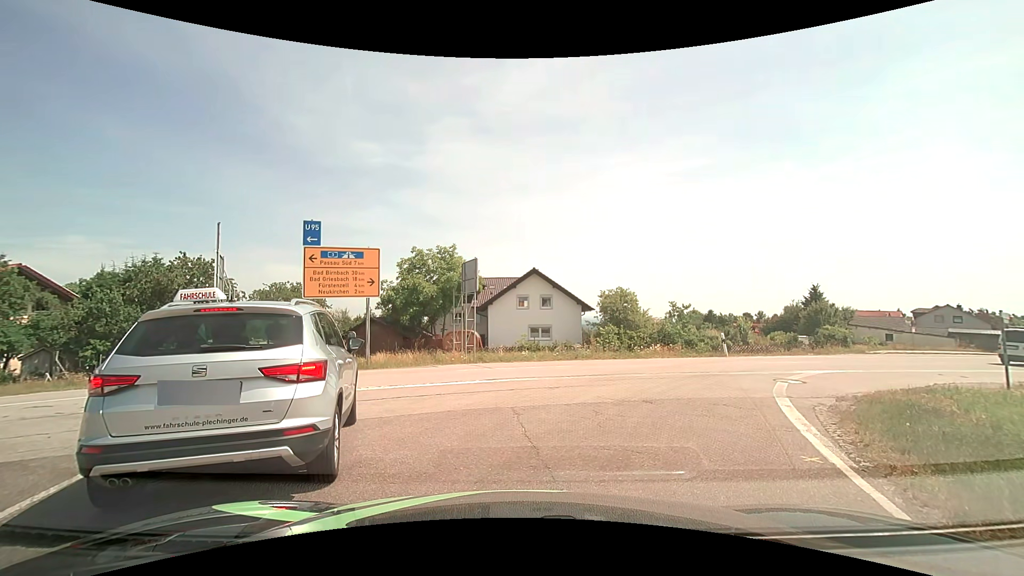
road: tertiary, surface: asphalt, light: Day
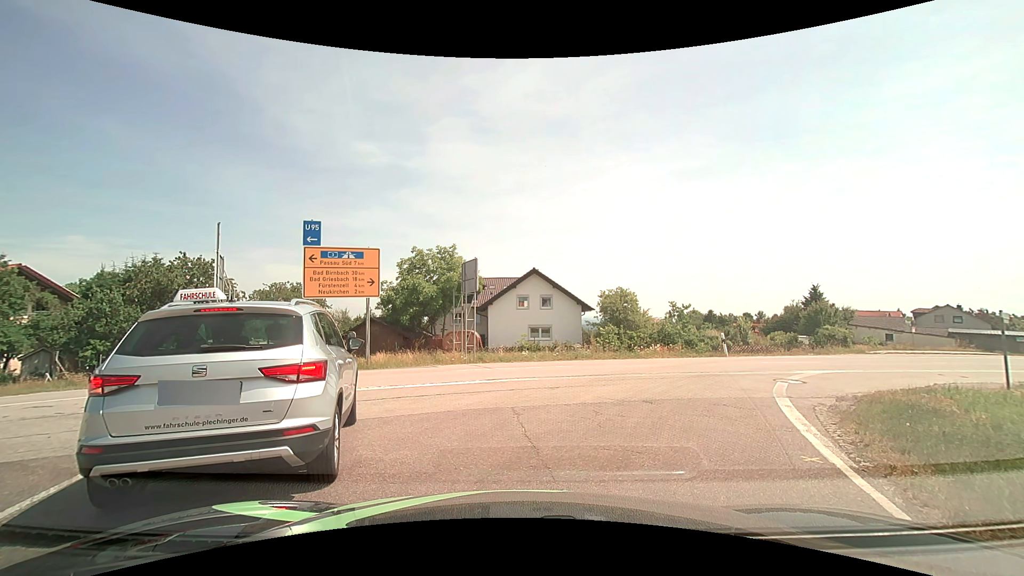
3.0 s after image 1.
(0.0, 0.0) m; 0°
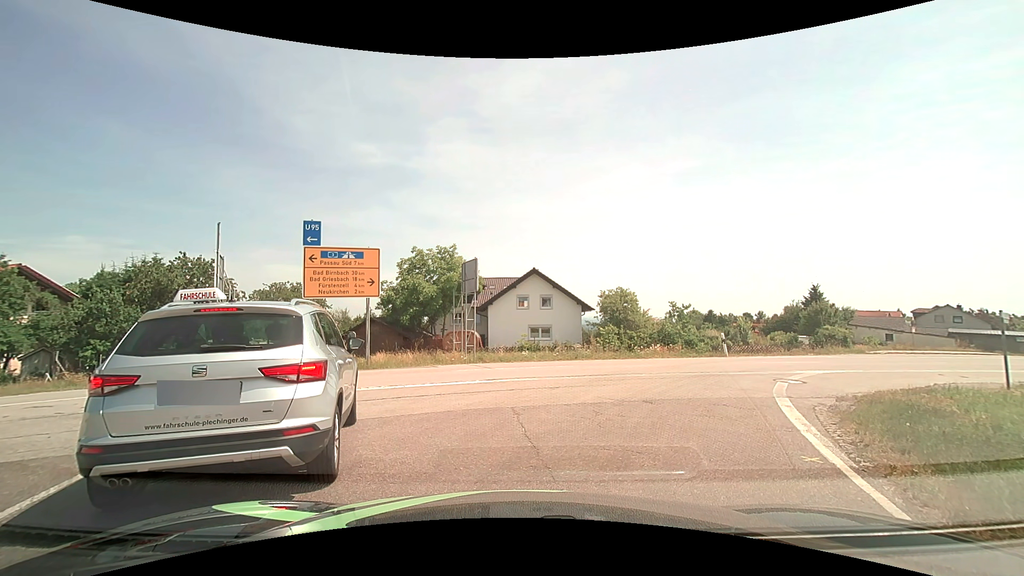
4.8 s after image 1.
(0.0, 0.0) m; 0°
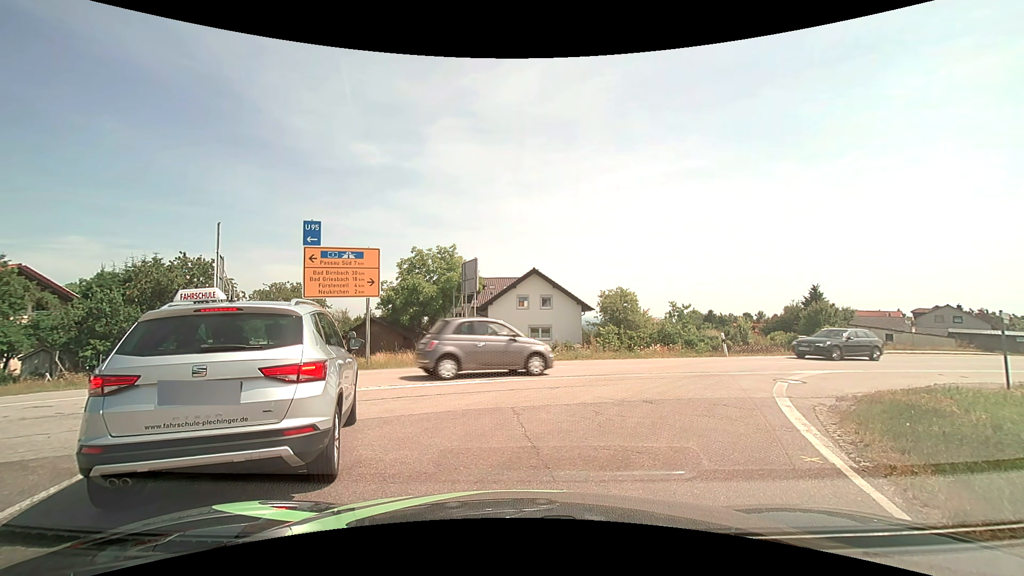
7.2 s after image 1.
(0.0, 0.0) m; 0°
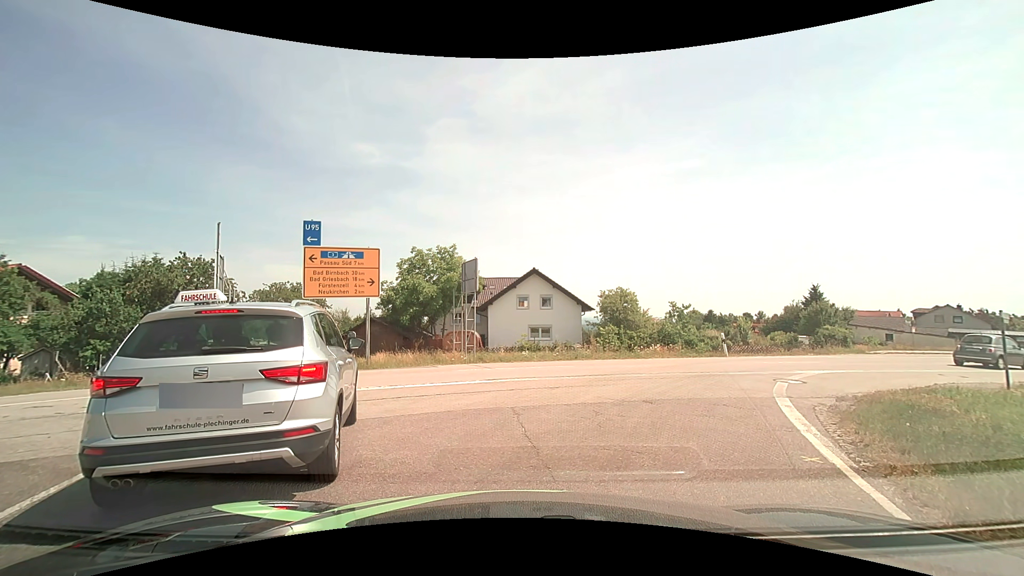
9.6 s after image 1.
(0.0, 0.0) m; 0°
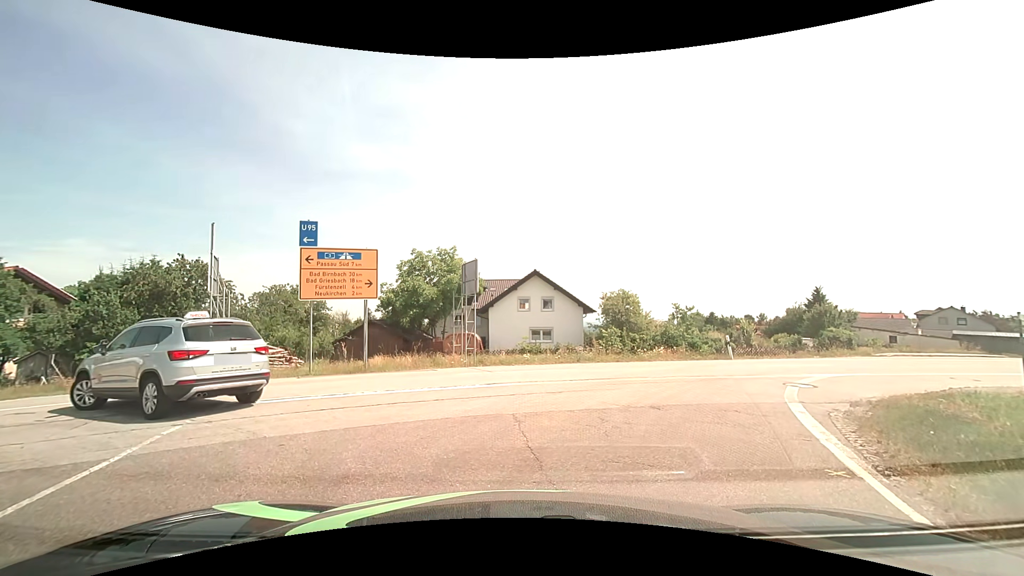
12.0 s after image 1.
(0.0, +0.4) m; 0°
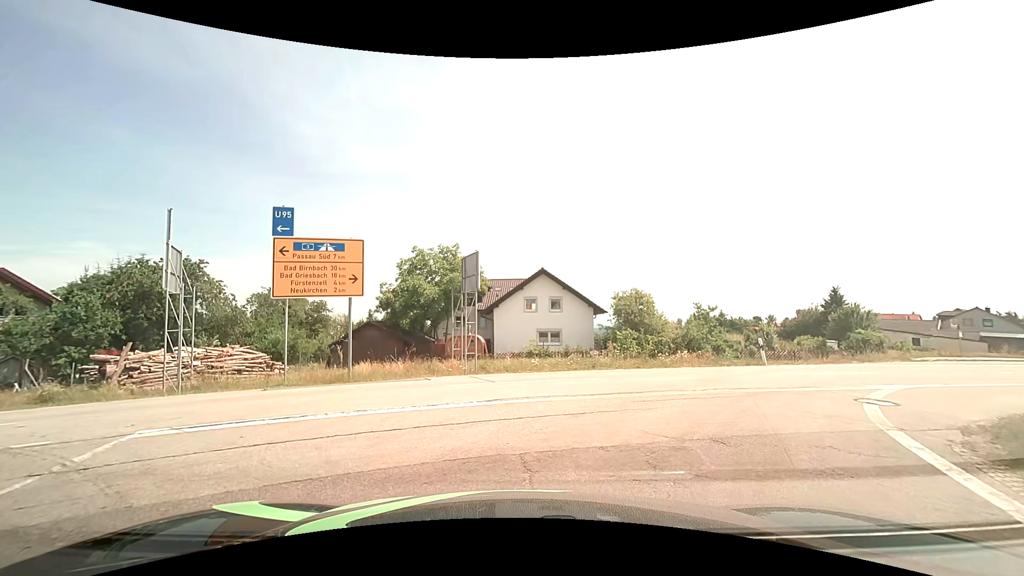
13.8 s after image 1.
(0.0, +2.5) m; 0°
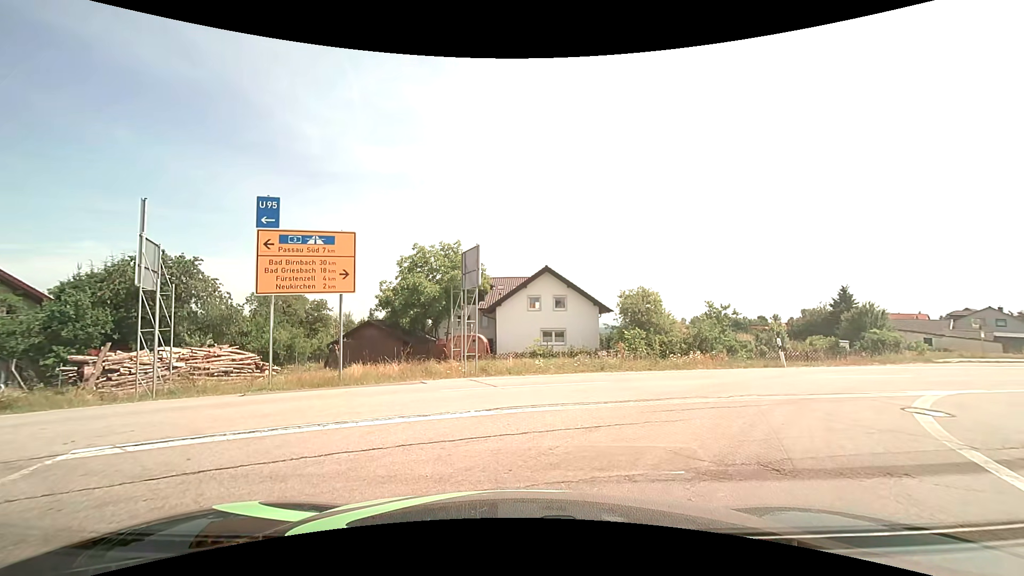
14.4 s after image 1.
(0.0, +1.1) m; -1°
